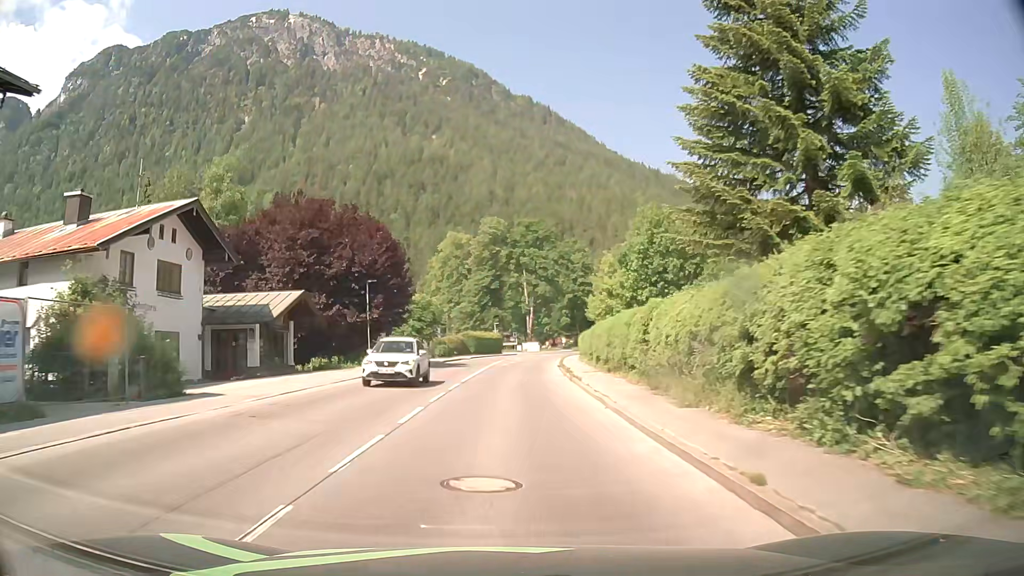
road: tertiary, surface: asphalt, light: Day
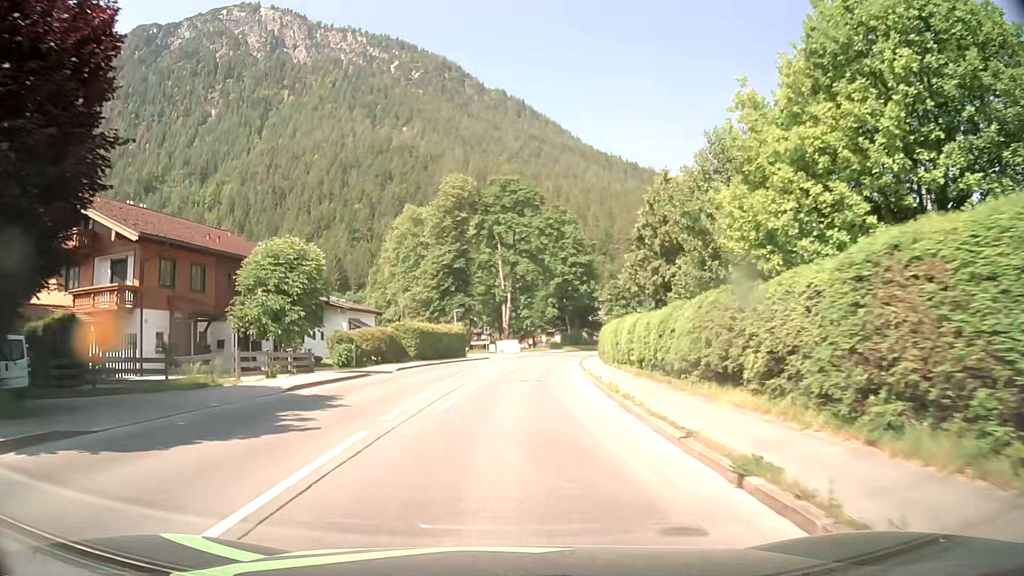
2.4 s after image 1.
(+0.6, +31.1) m; +2°
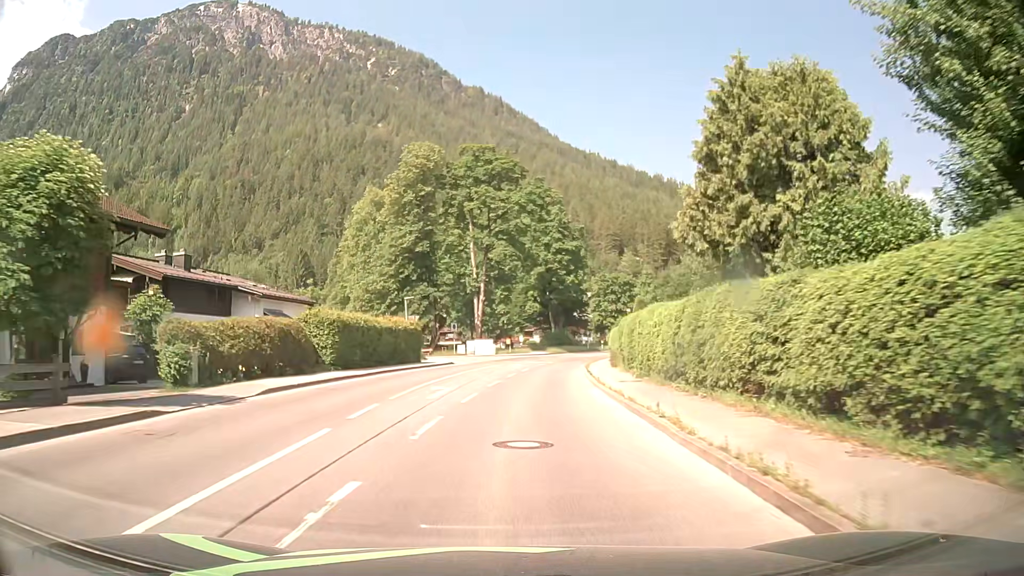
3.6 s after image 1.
(+0.4, +15.5) m; +2°
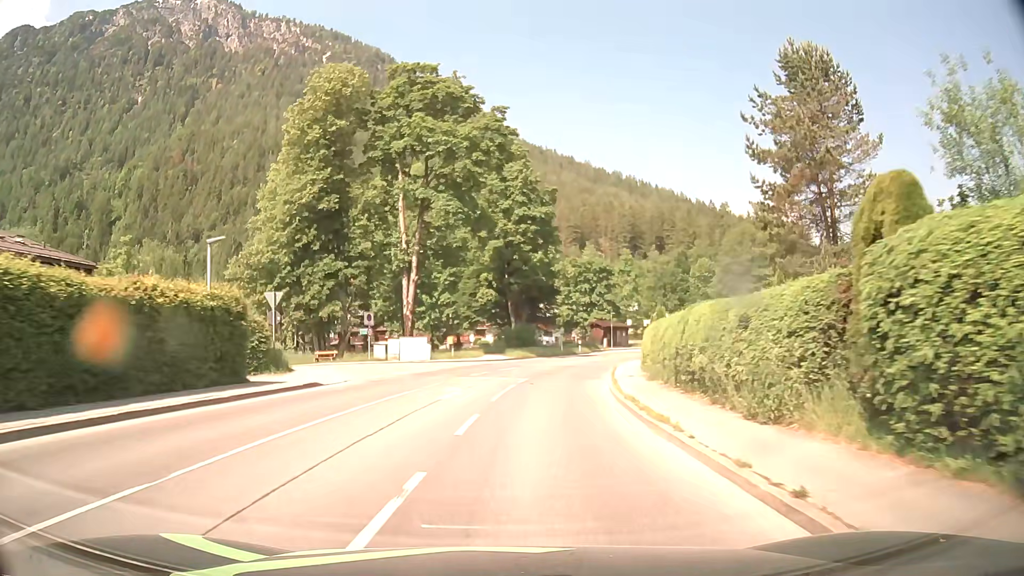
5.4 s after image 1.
(+0.7, +23.3) m; +4°
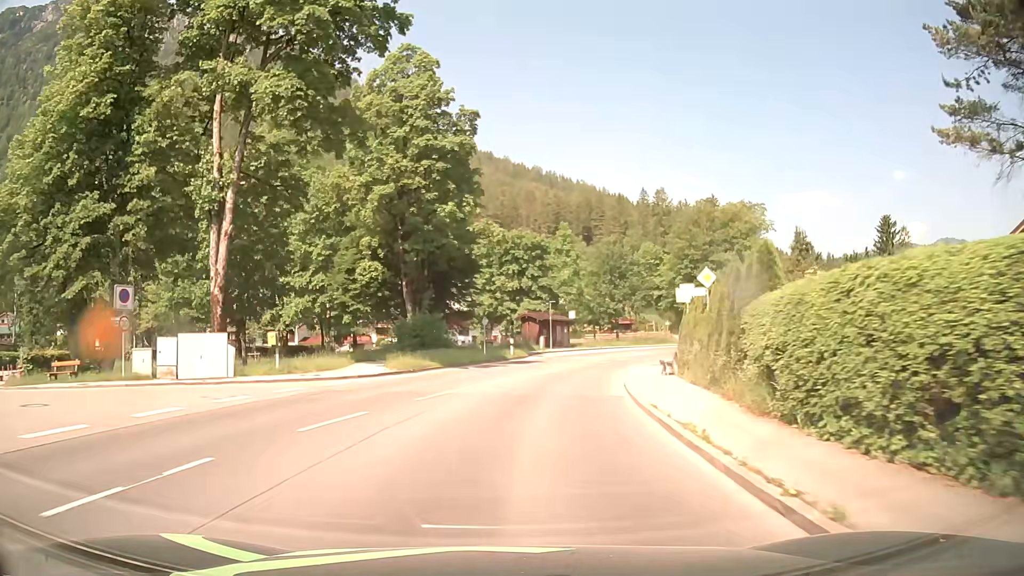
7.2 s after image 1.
(+1.4, +23.3) m; +7°
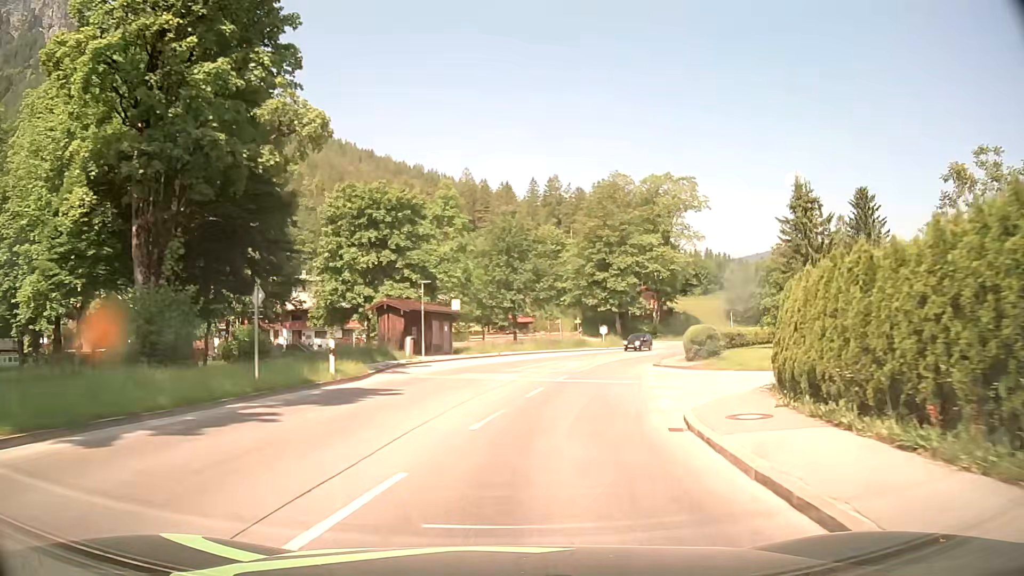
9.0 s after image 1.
(+1.7, +23.3) m; +10°
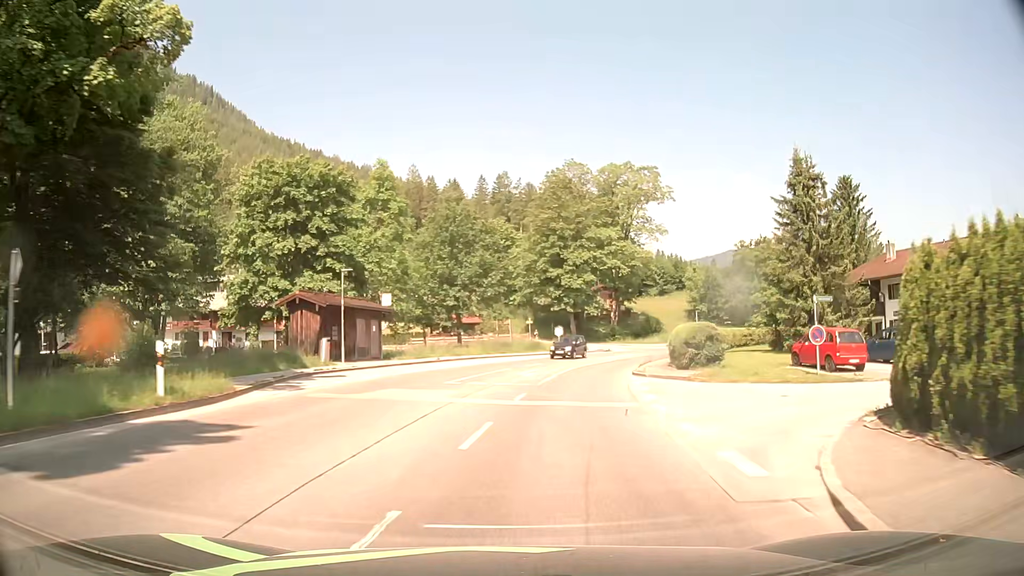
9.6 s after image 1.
(+0.3, +7.7) m; +5°
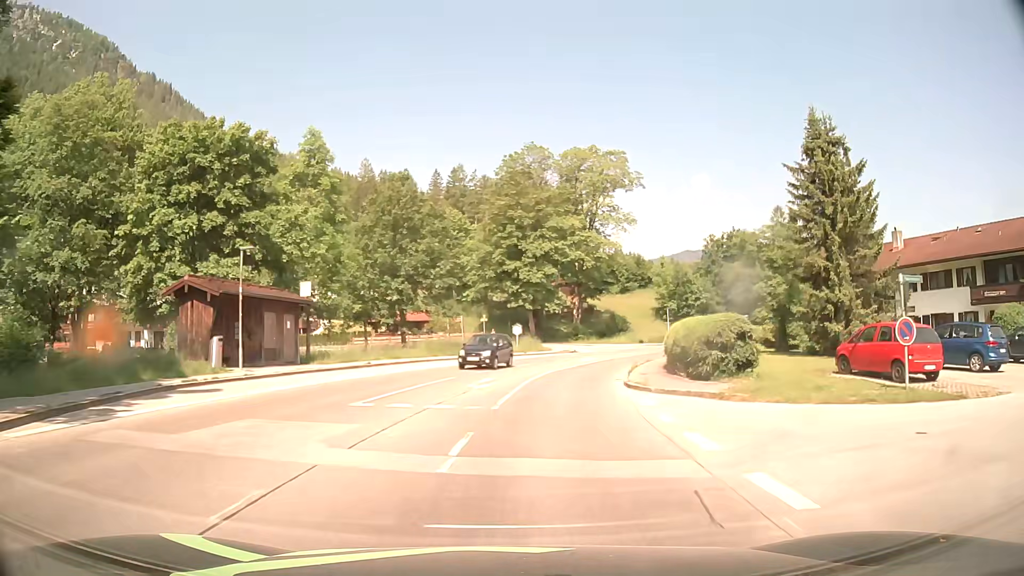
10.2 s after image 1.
(+0.3, +7.7) m; +4°
(0, +10) (+2, +20) (+4, +30) (+6, +39) (+10, +48) (+15, +57) (+20, +66) (+26, +74) (+32, +82) (+38, +90) m
